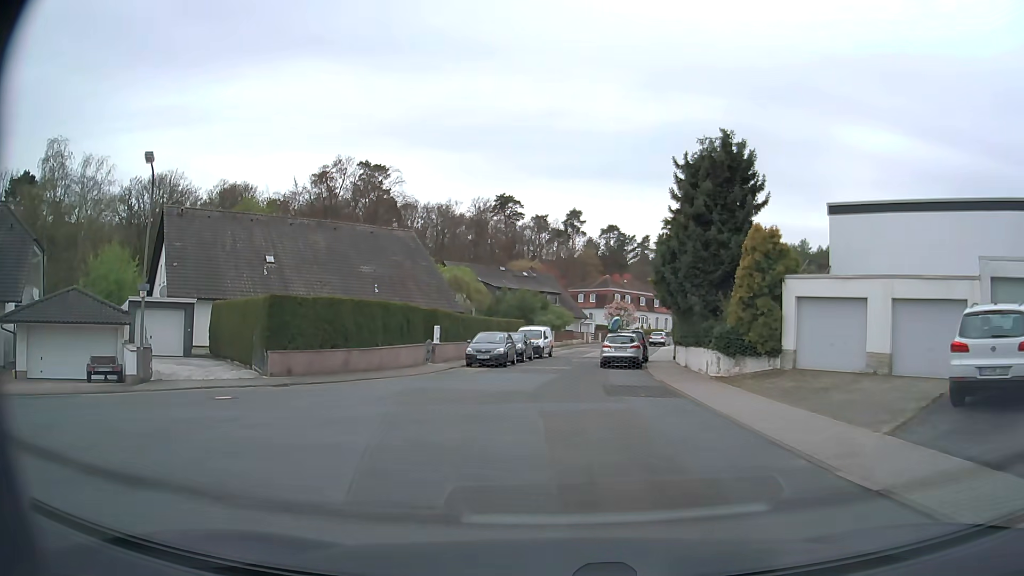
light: Day
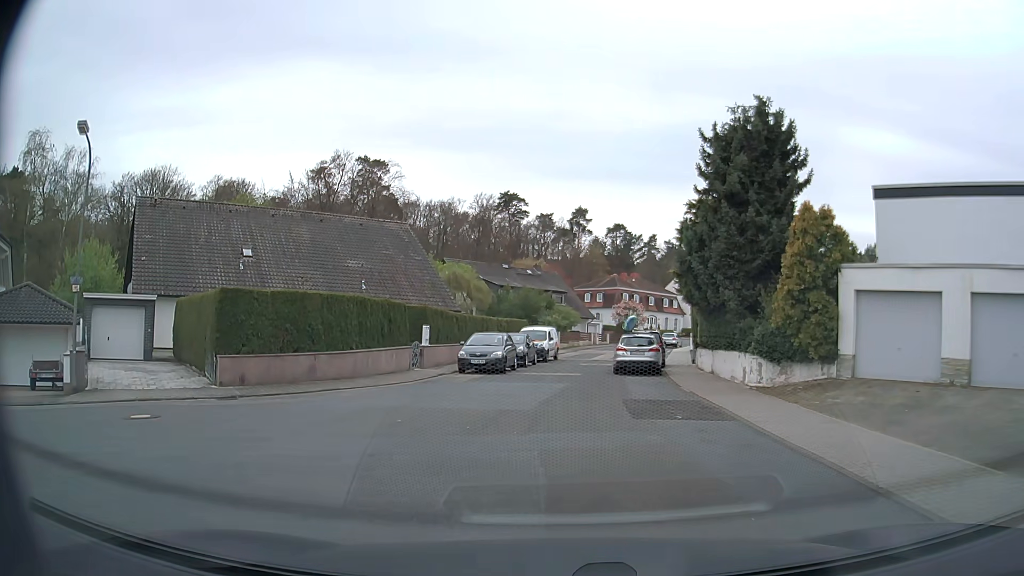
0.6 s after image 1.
(0.0, +3.8) m; 0°
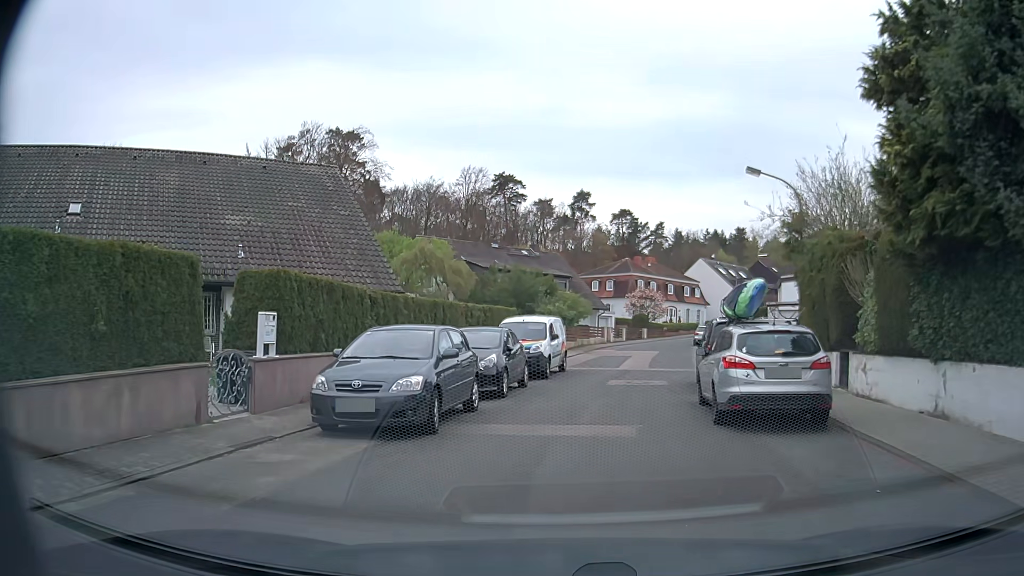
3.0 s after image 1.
(0.0, +15.1) m; +1°
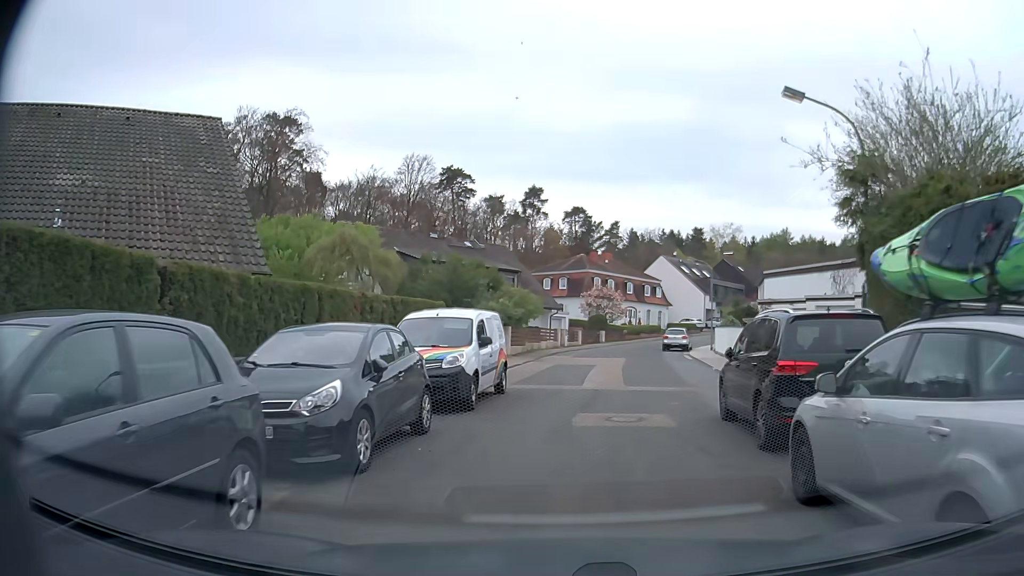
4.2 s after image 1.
(+0.1, +7.5) m; +4°
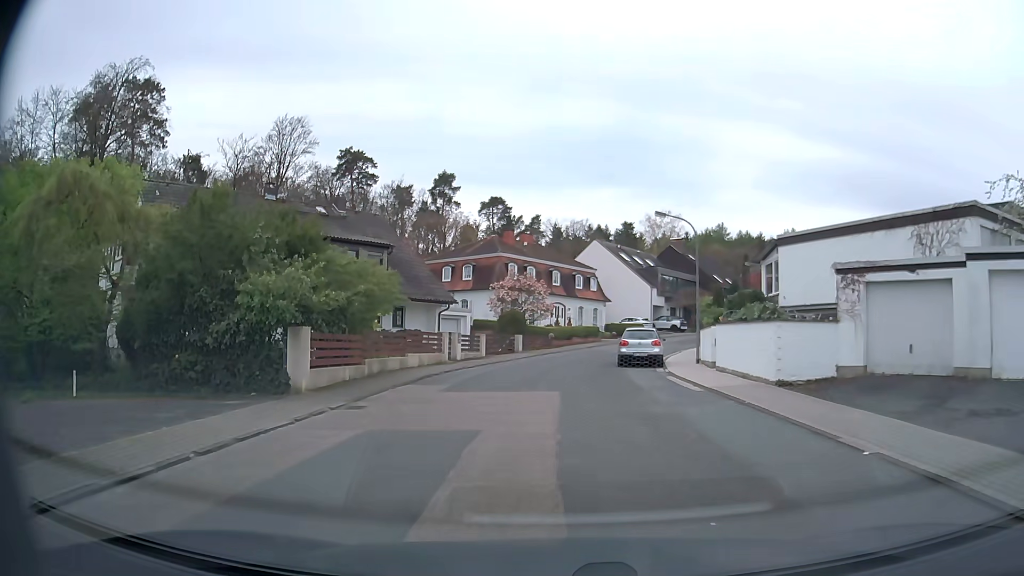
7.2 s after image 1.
(+1.3, +18.1) m; +6°
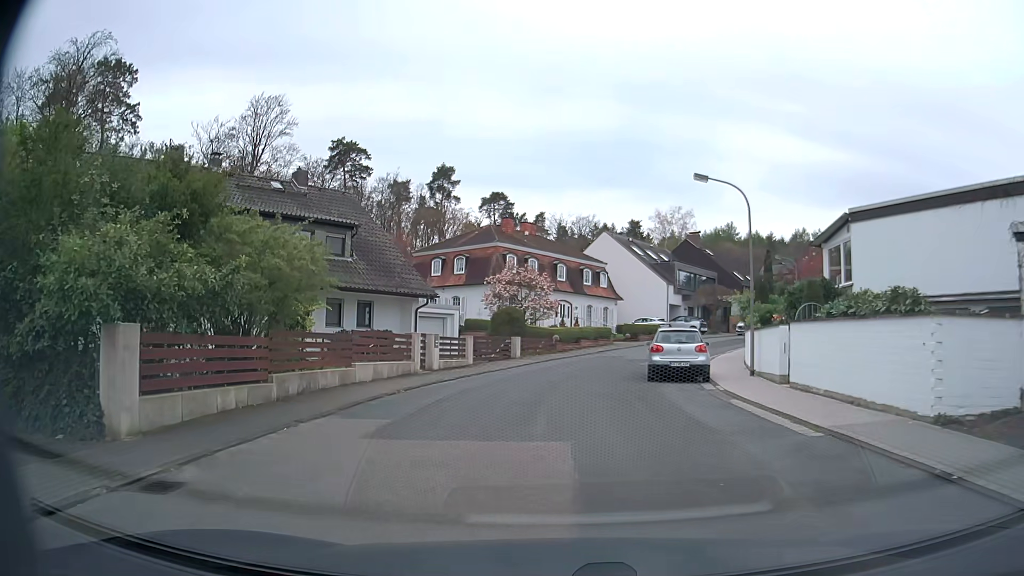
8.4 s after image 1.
(0.0, +7.1) m; -1°
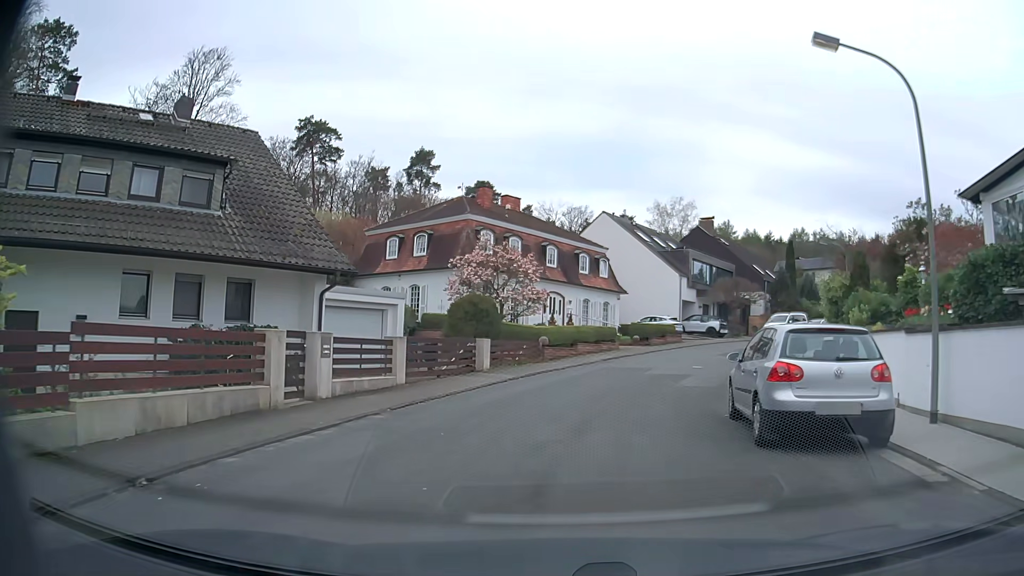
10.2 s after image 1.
(0.0, +10.9) m; +1°
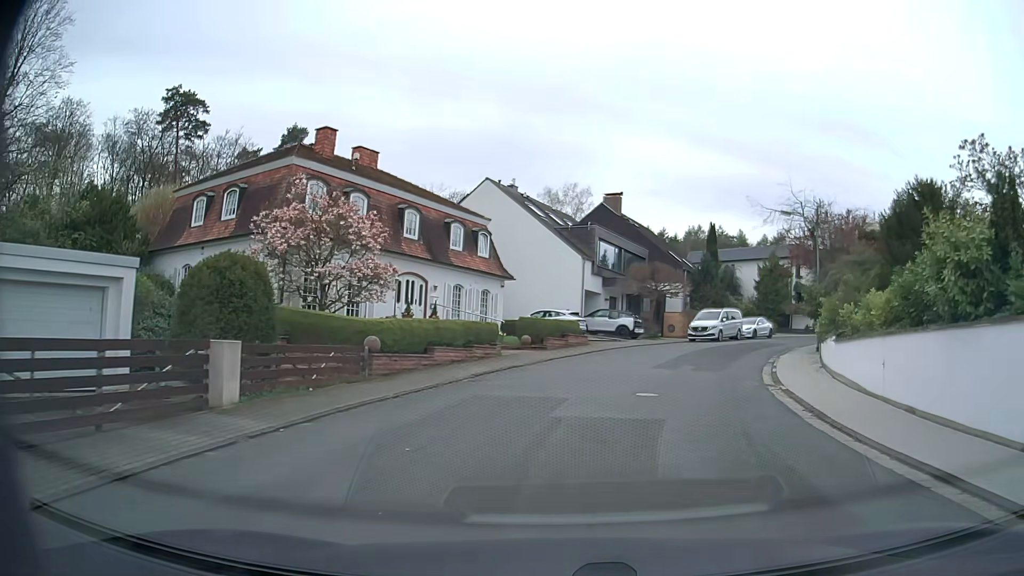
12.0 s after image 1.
(+0.8, +11.2) m; +10°
(+1, +10) (+4, +20) (+8, +29) (+13, +37) (+19, +46) (+25, +54) (+32, +60) (+40, +66) (+48, +73) (+56, +78) m
